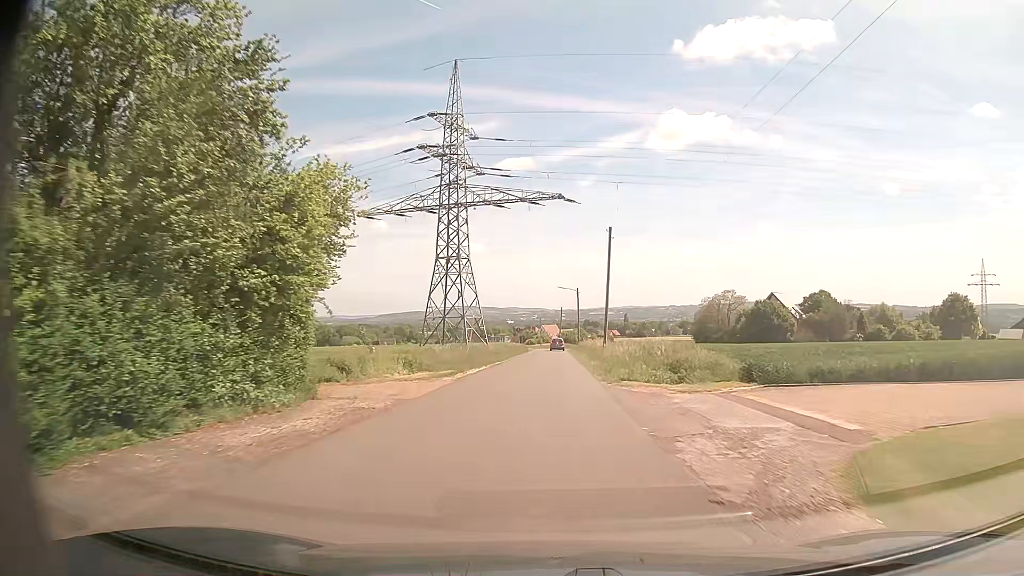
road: unclassified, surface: asphalt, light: Day
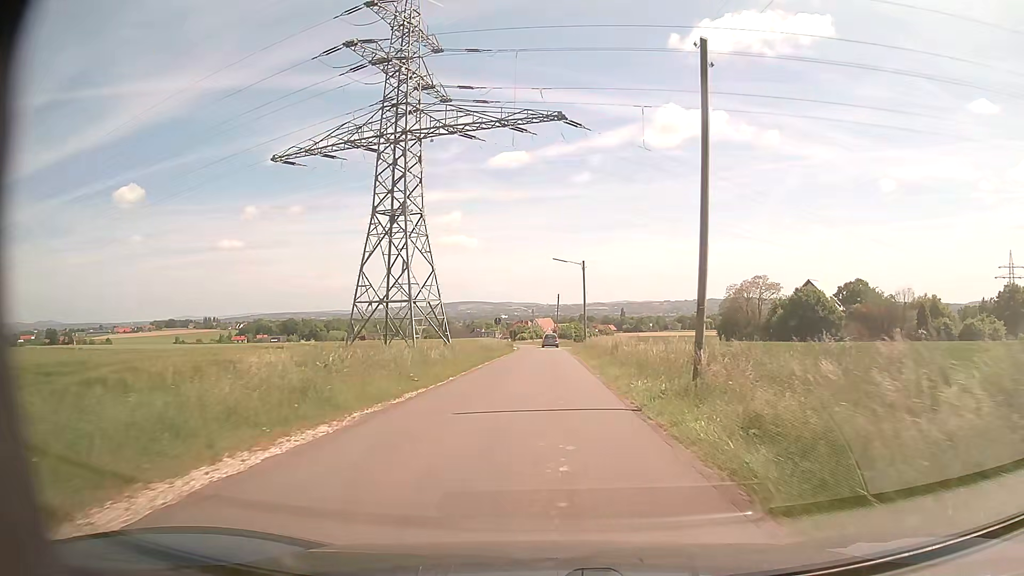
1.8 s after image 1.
(+0.2, +24.9) m; +1°
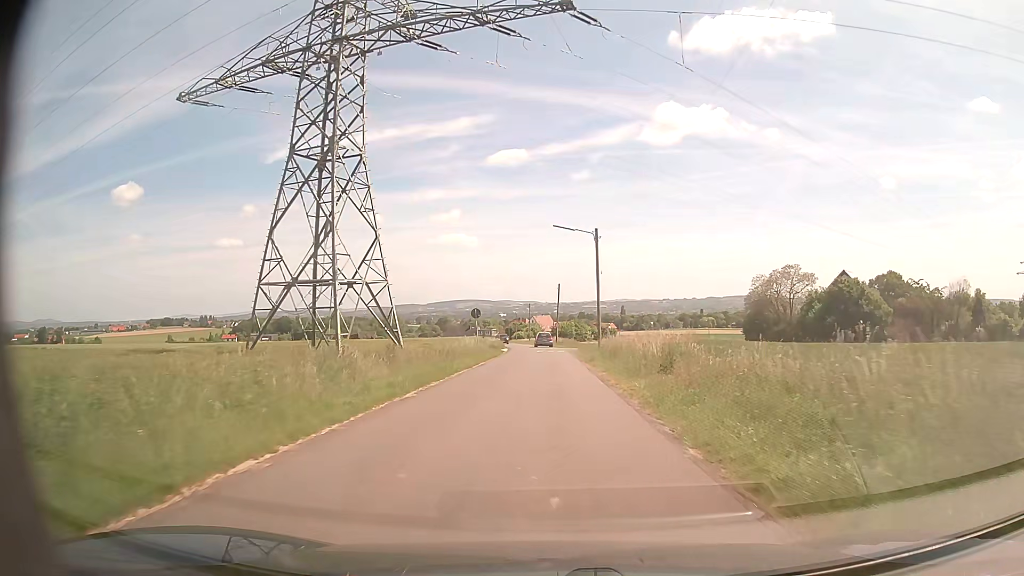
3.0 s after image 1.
(0.0, +16.3) m; 0°
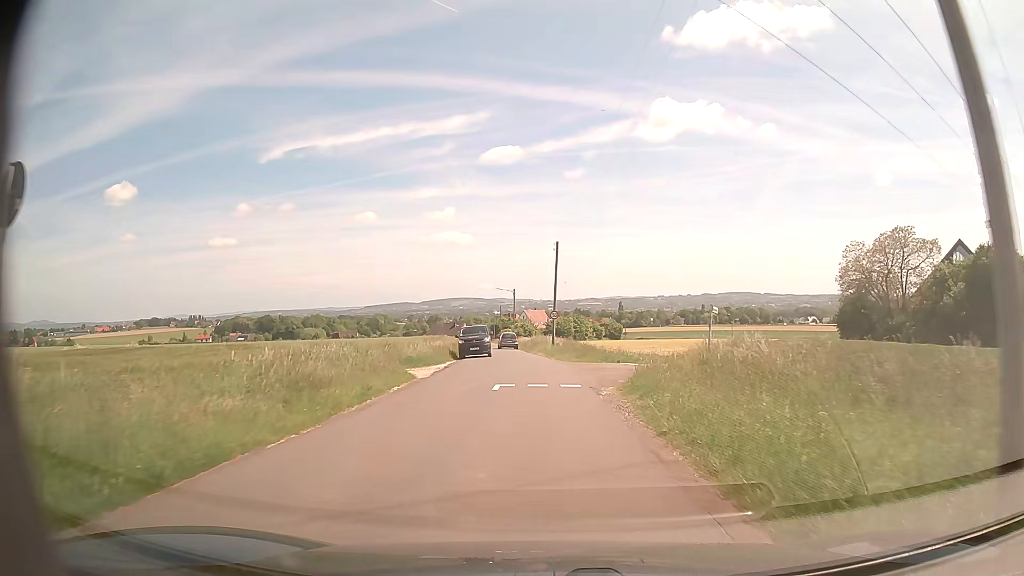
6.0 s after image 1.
(+0.4, +35.8) m; +1°
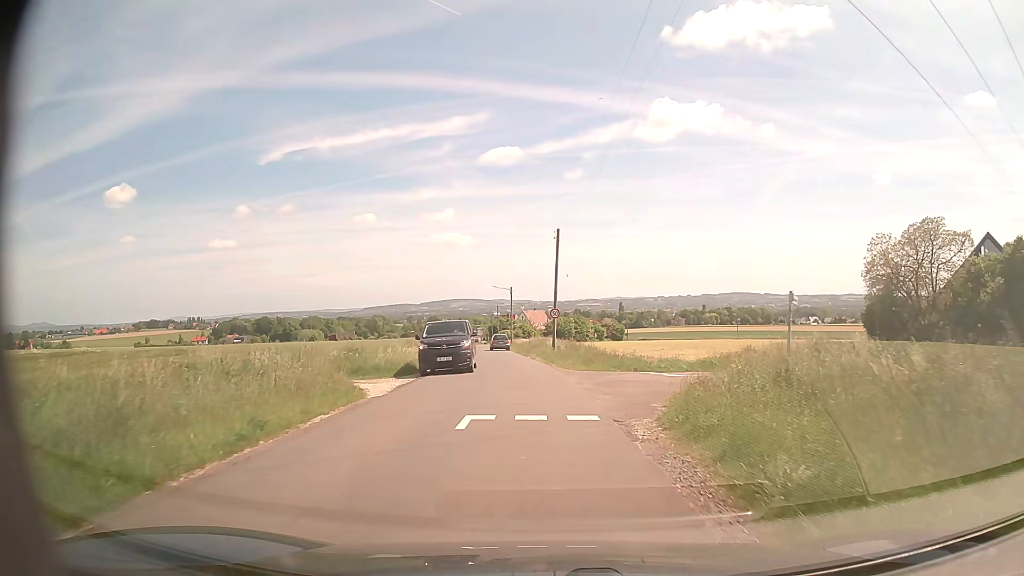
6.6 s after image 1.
(0.0, +6.1) m; 0°
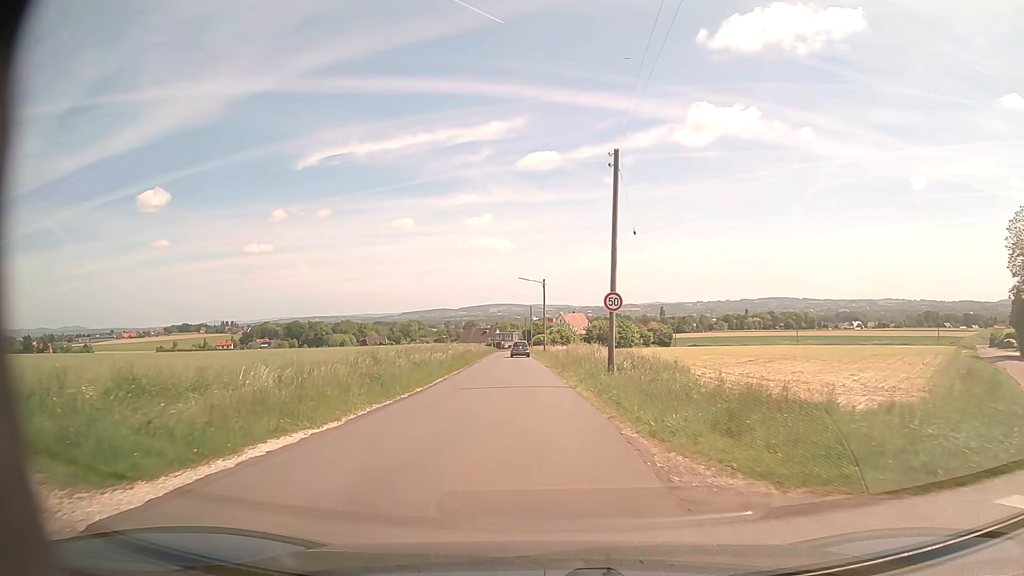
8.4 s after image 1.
(-0.2, +18.5) m; -3°
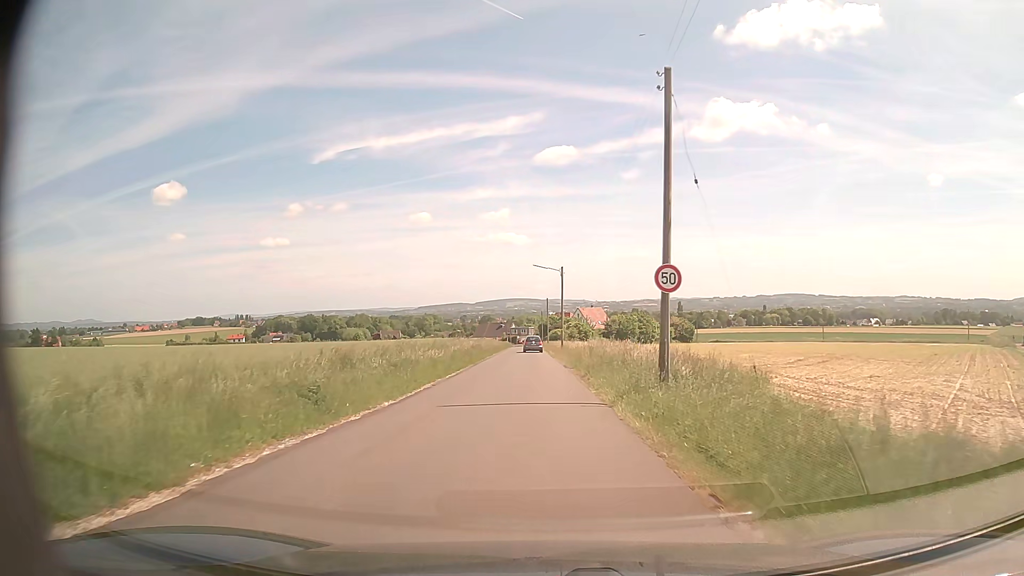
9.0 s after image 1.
(-0.1, +6.8) m; -1°
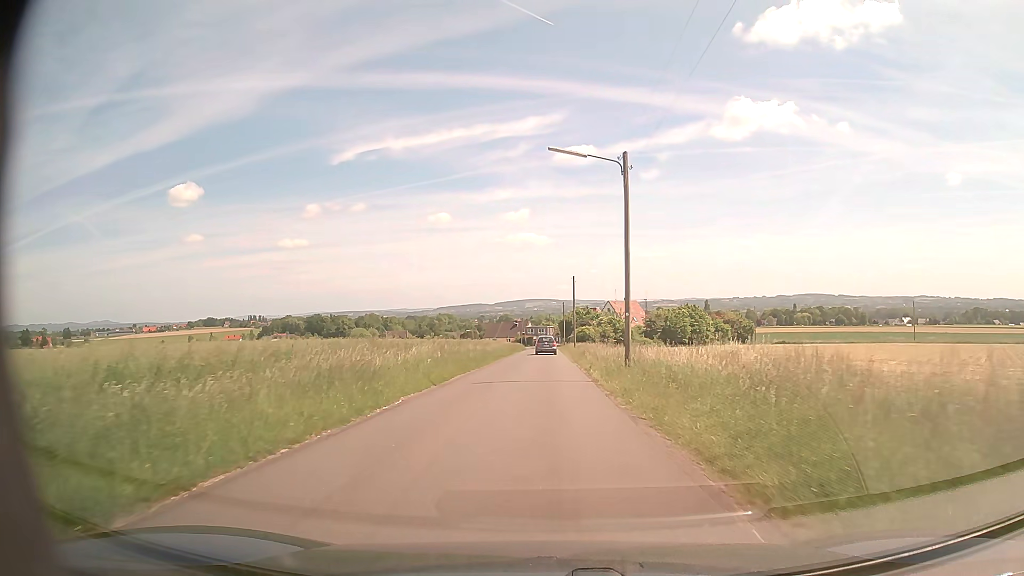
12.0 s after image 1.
(-0.7, +36.5) m; -2°
(0, +10) (0, +20) (0, +30) (0, +40) (0, +50) (0, +60) (0, +70) (0, +80) (0, +90) (0, +100) m
